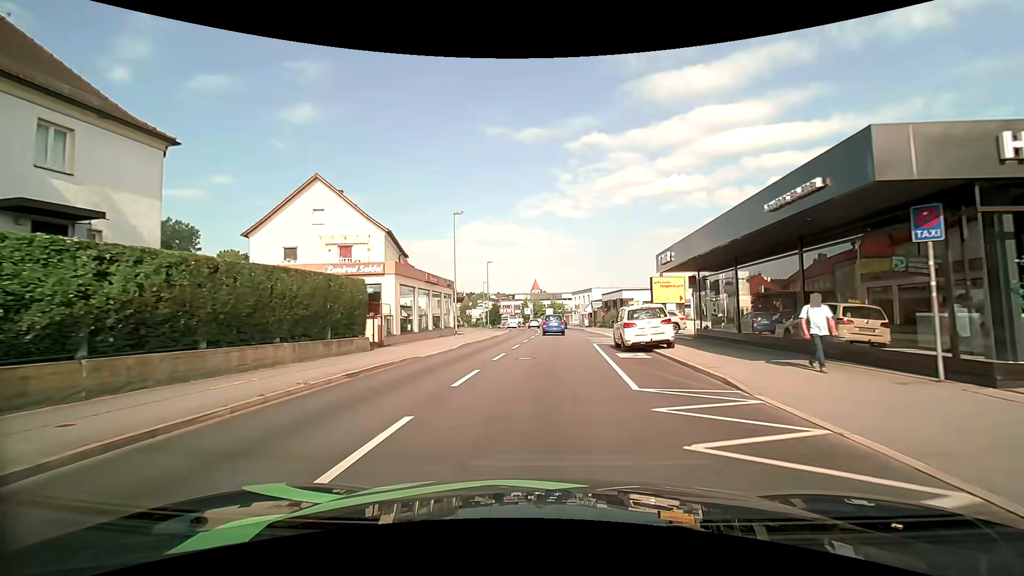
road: tertiary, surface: asphalt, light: Day
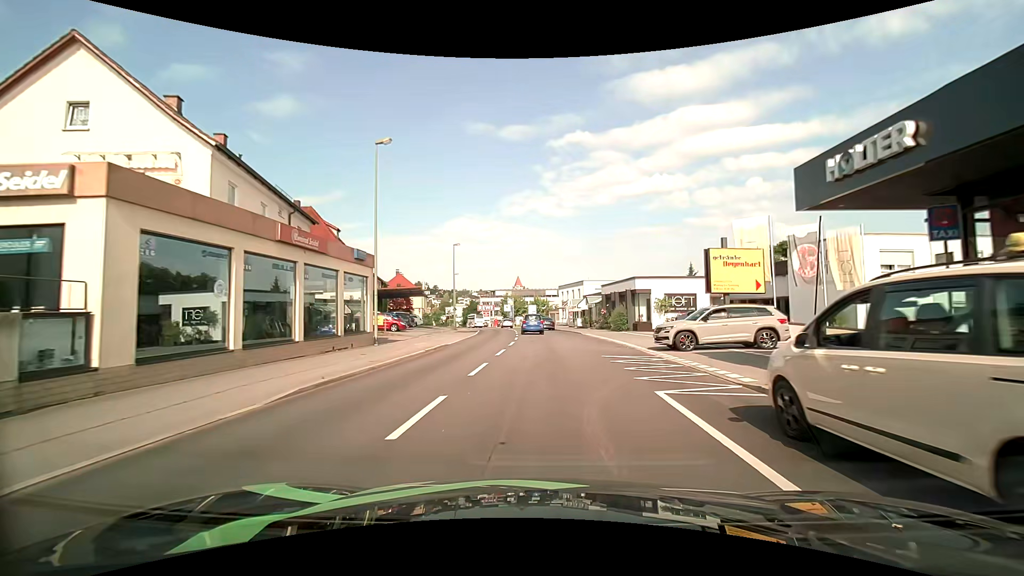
(+0.4, +16.3) m; +2°
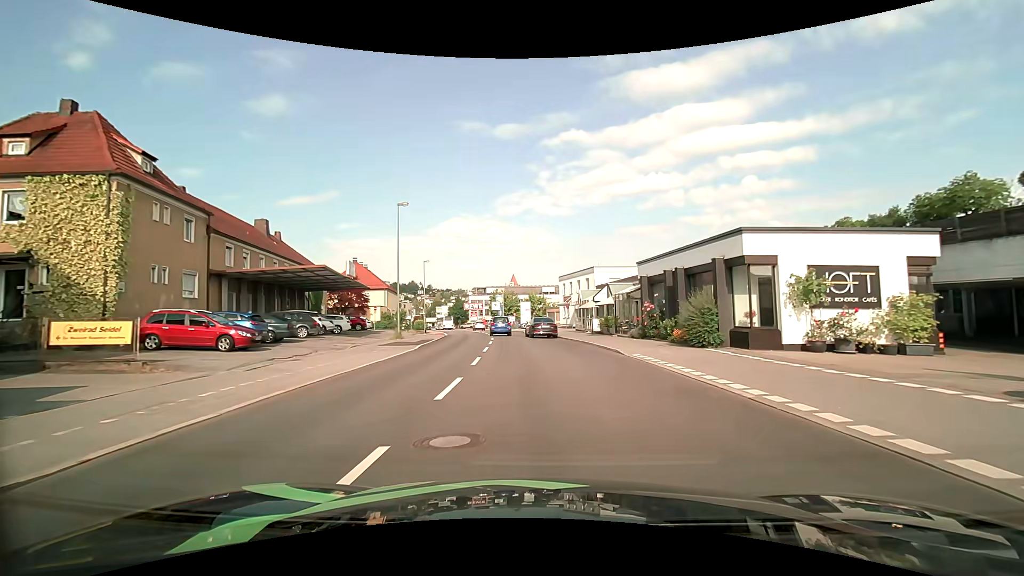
(+0.2, +21.3) m; 0°
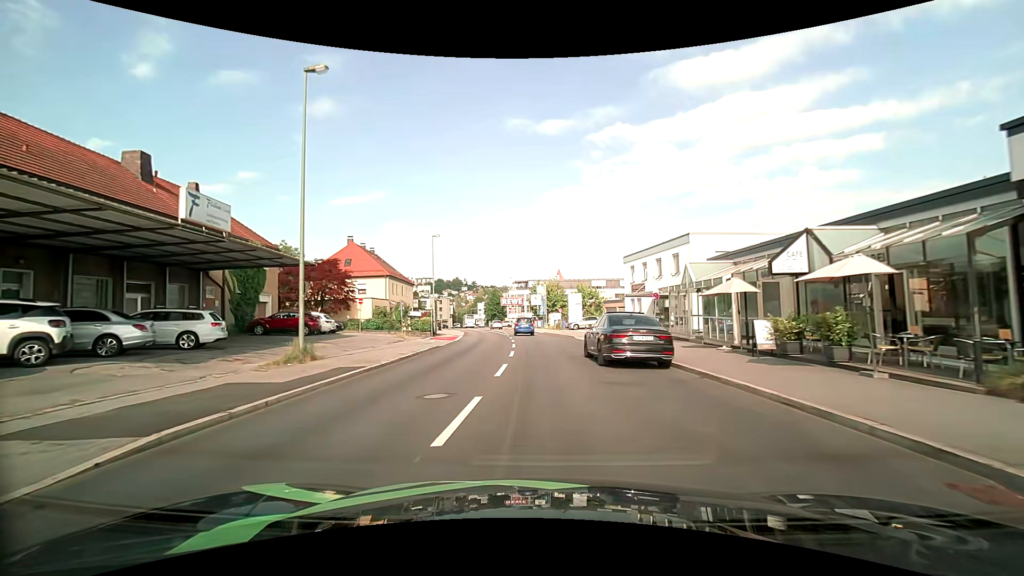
(-0.7, +21.0) m; -5°
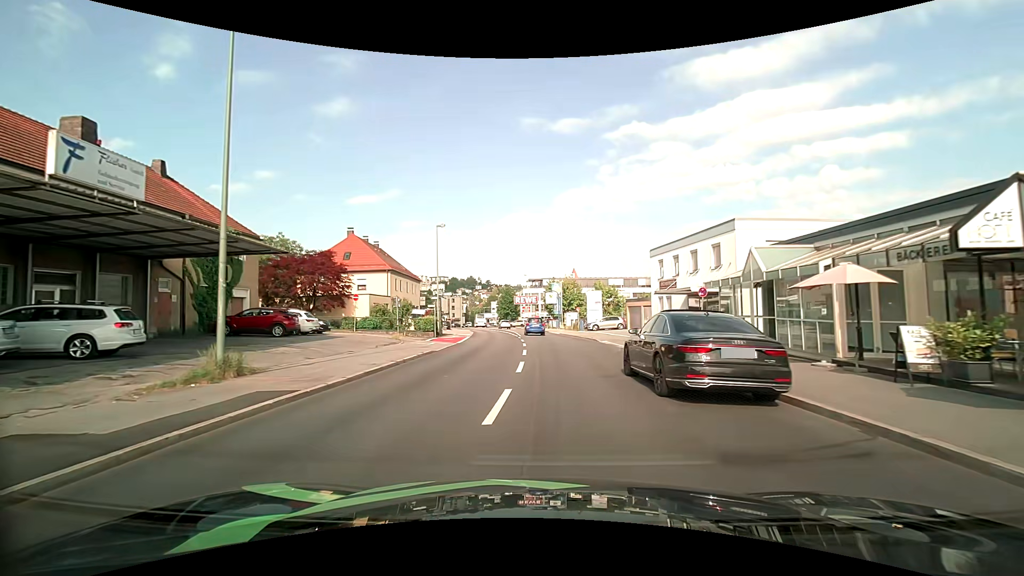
(-0.1, +5.2) m; -2°
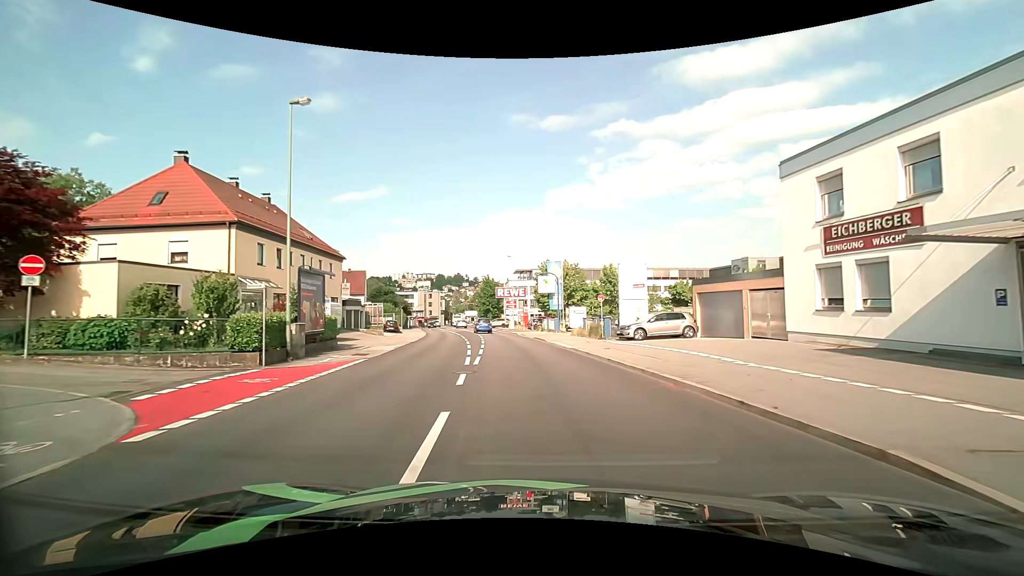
(+0.1, +26.2) m; +2°
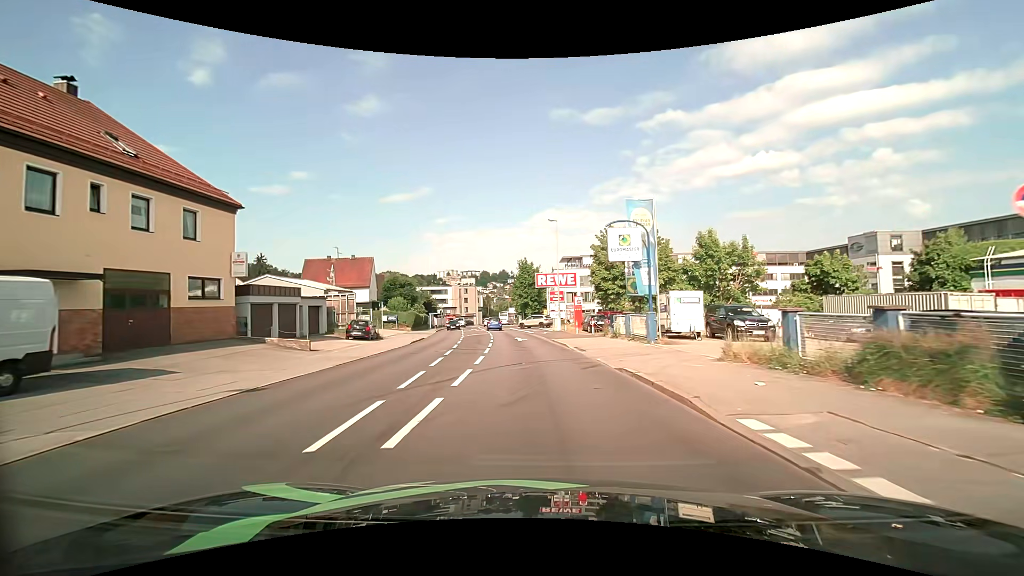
(-1.0, +23.4) m; -6°
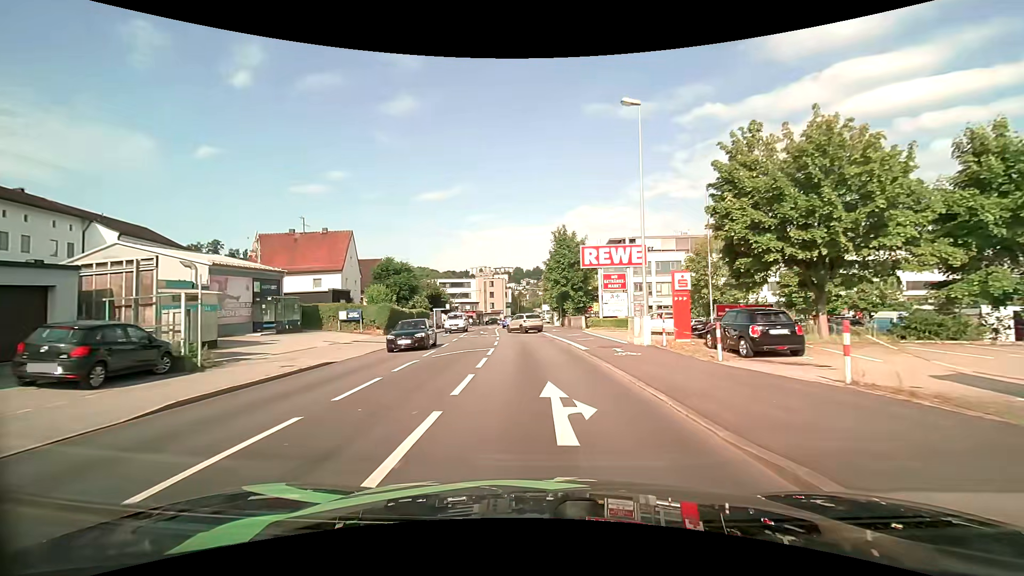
(-0.9, +24.4) m; -4°
(0, +10) (-1, +20) (-1, +30) (-2, +40) (-3, +50) (-3, +60) (-4, +70) (-3, +80) (-3, +90) (-2, +100) m
